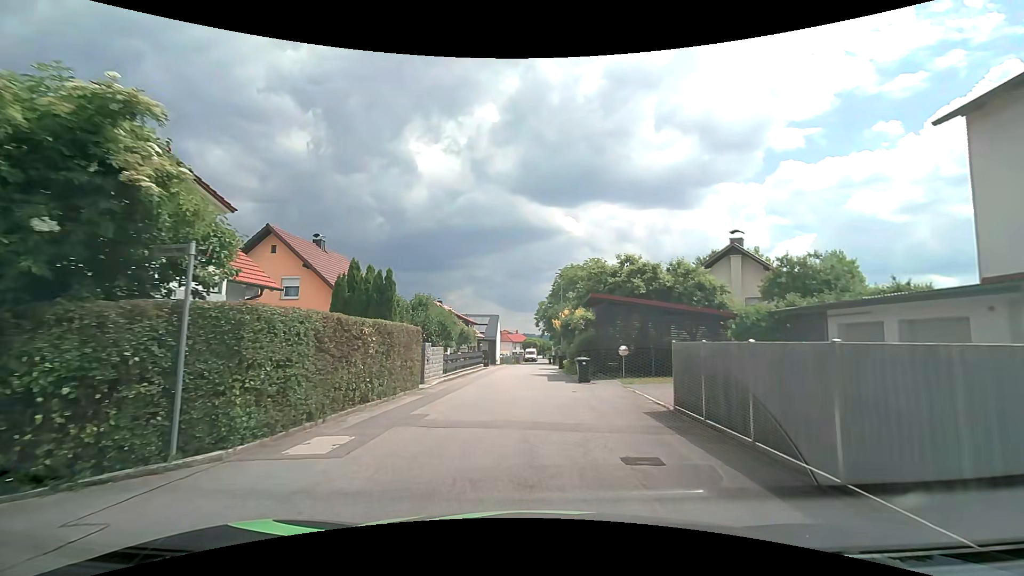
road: residential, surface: asphalt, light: Day
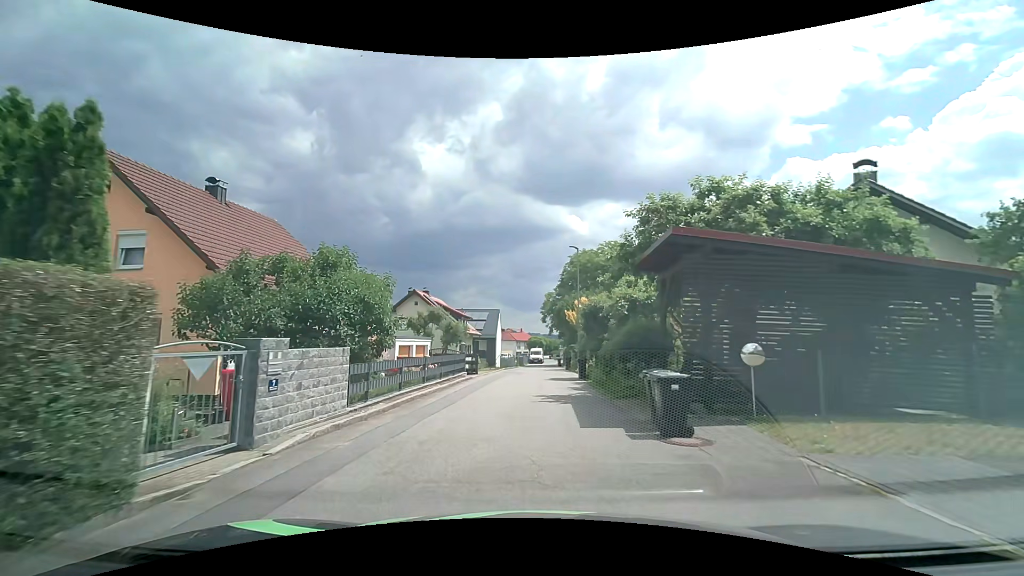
(-0.2, +11.6) m; -2°
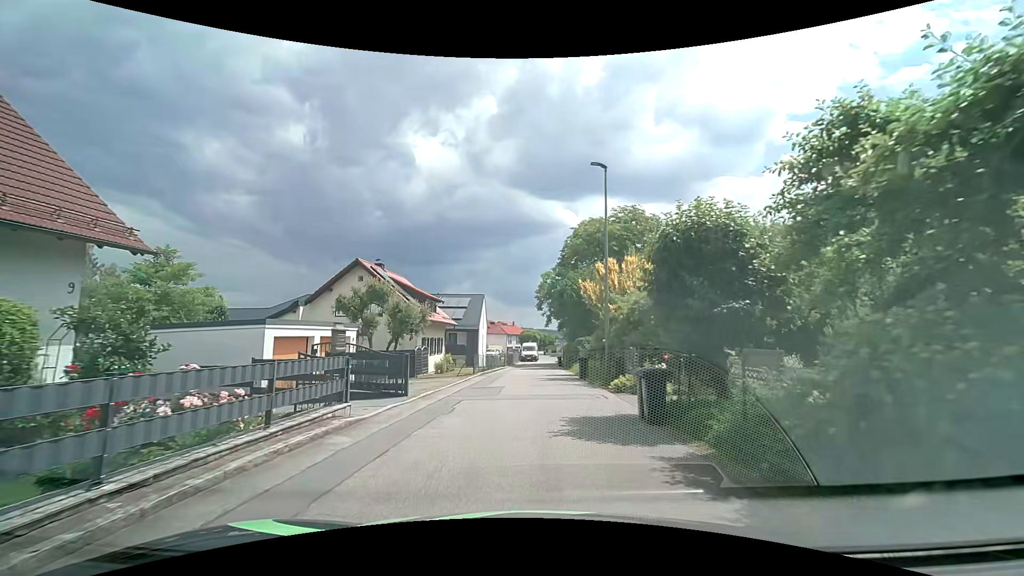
(+0.1, +14.6) m; +1°
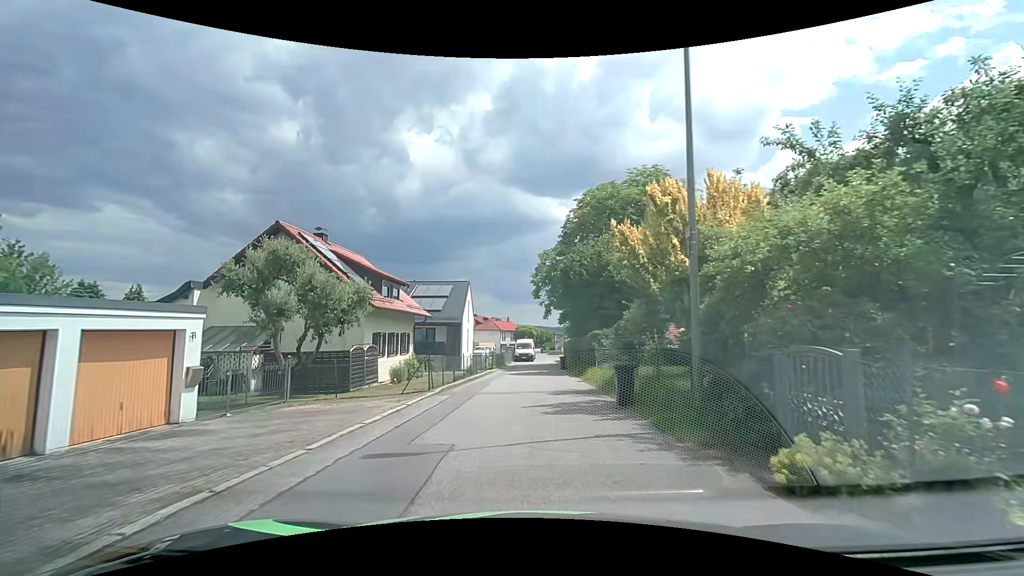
(+0.1, +10.3) m; 0°
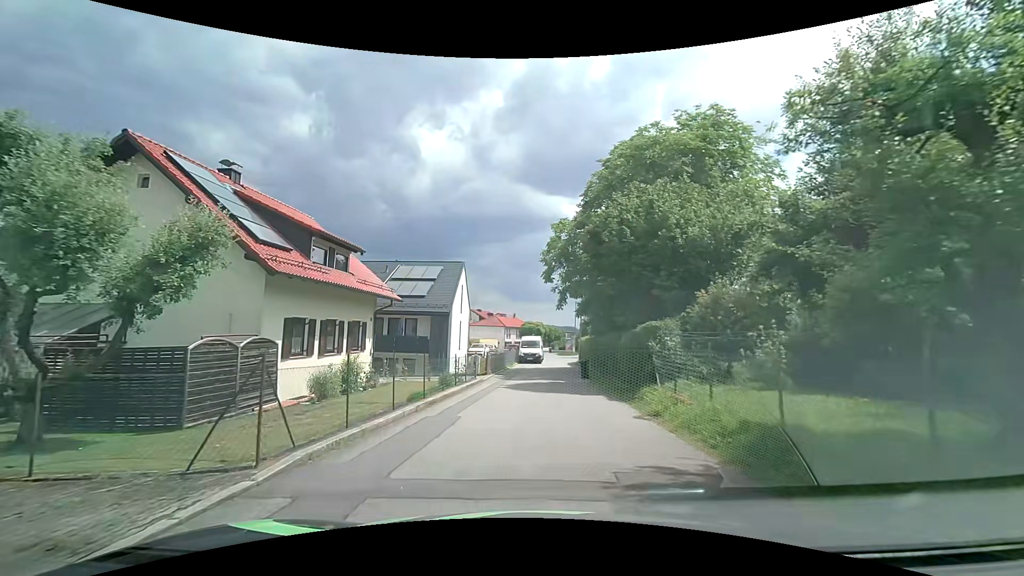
(+0.1, +10.1) m; +1°
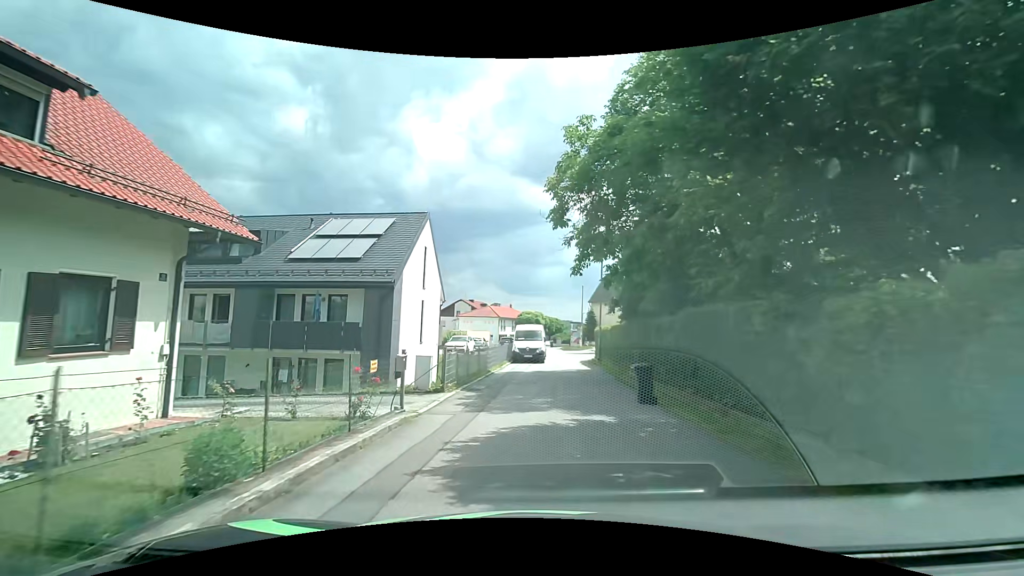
(-0.3, +13.4) m; 0°
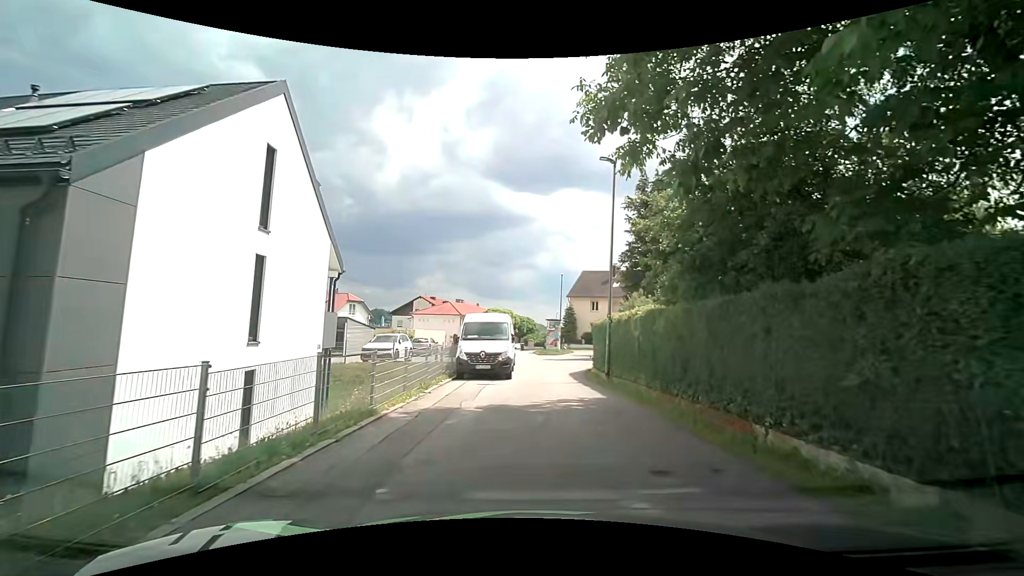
(+0.2, +13.2) m; +2°
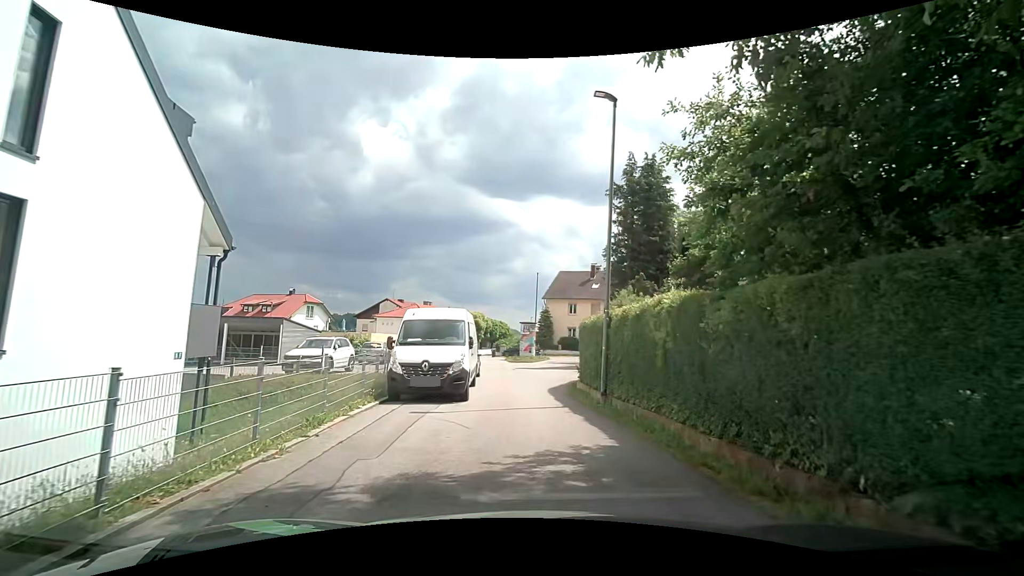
(+0.2, +5.2) m; +1°
